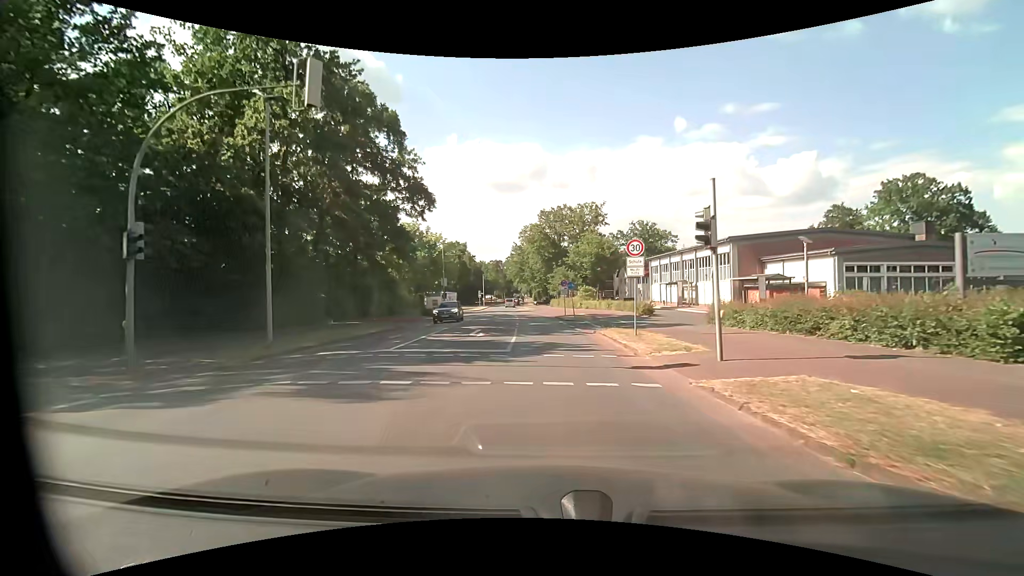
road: tertiary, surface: asphalt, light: Day
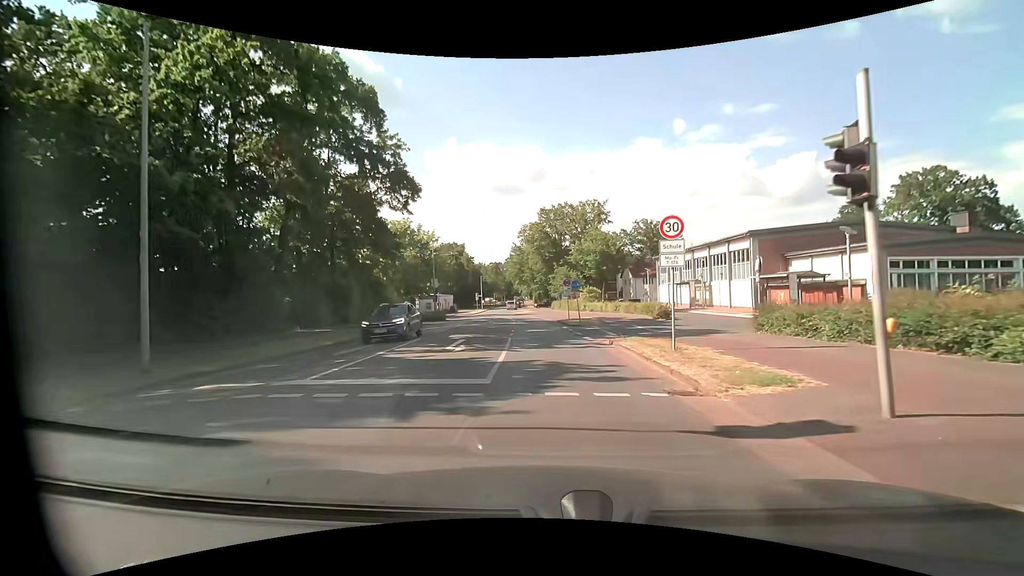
(0.0, +5.0) m; -1°
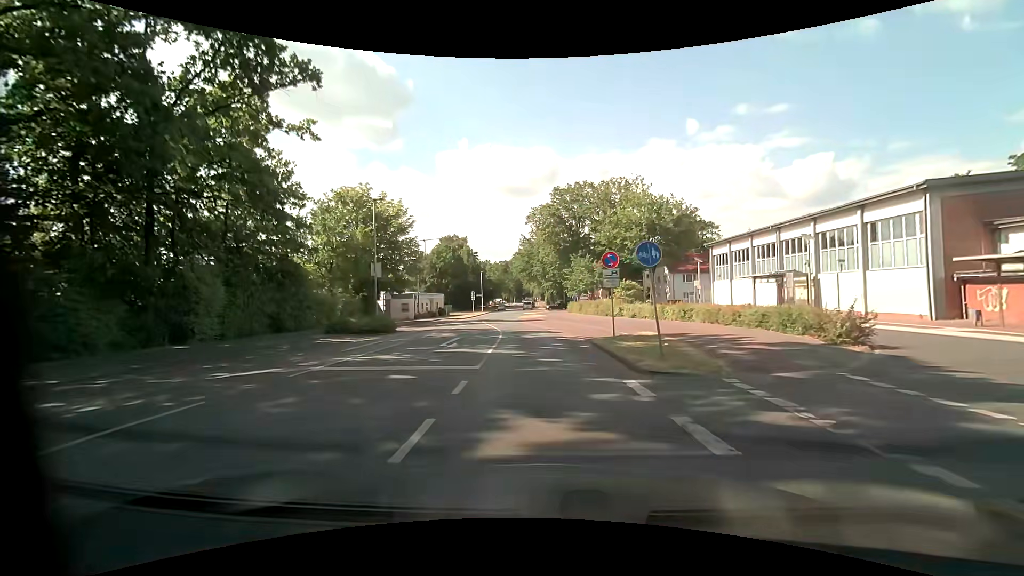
(-0.1, +19.9) m; -2°
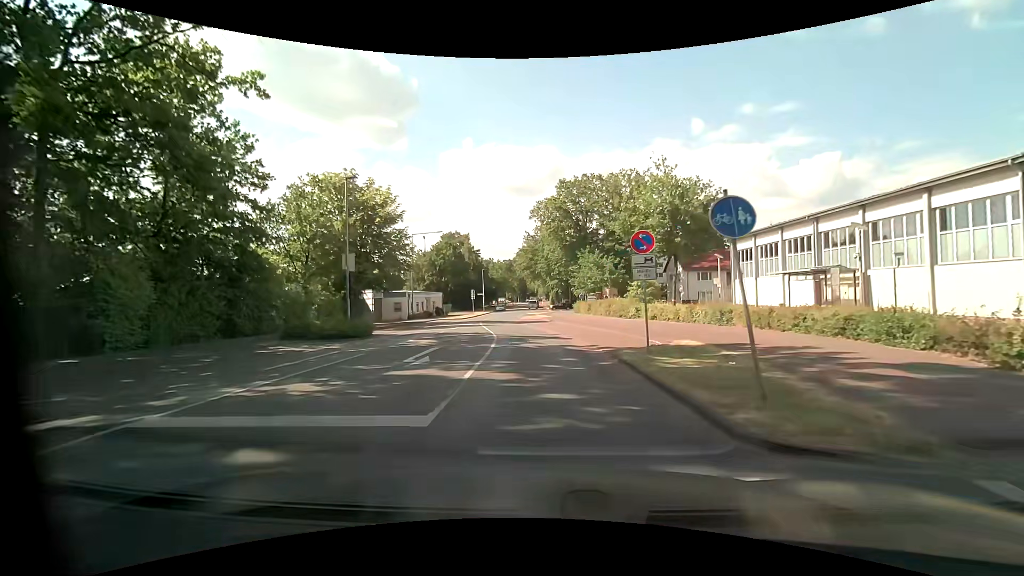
(0.0, +4.9) m; 0°
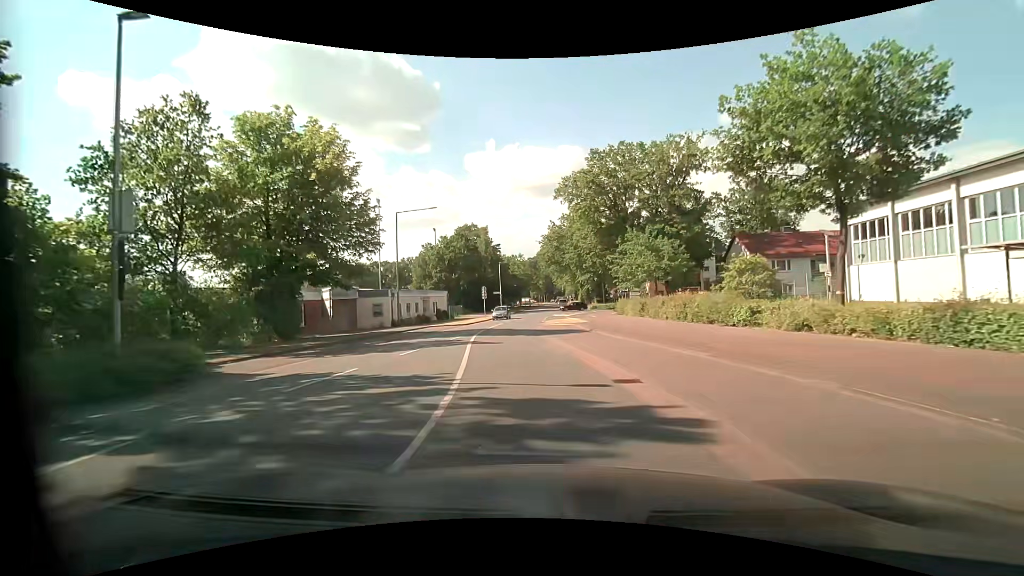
(-0.3, +14.8) m; -3°
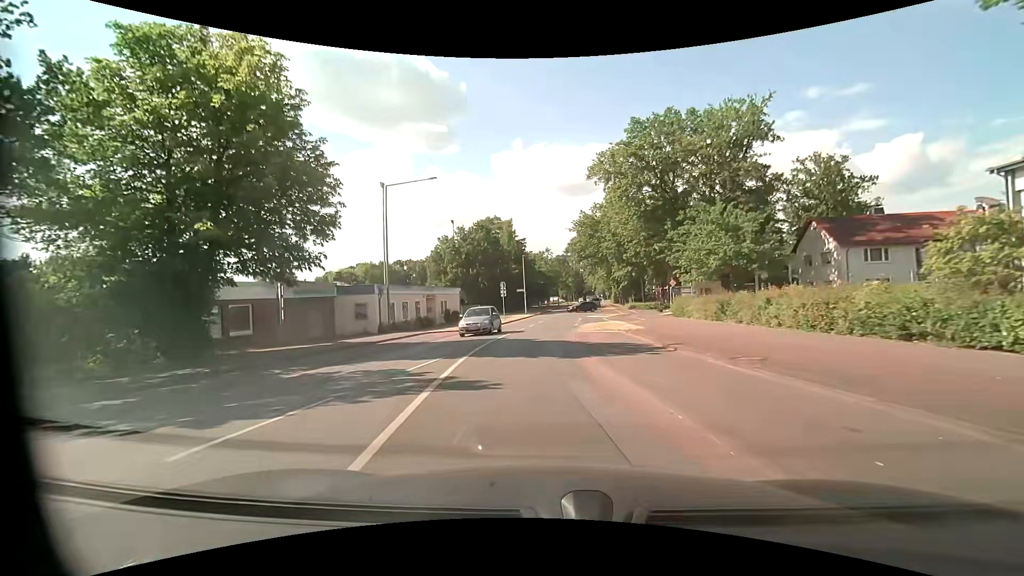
(-0.3, +9.9) m; -3°
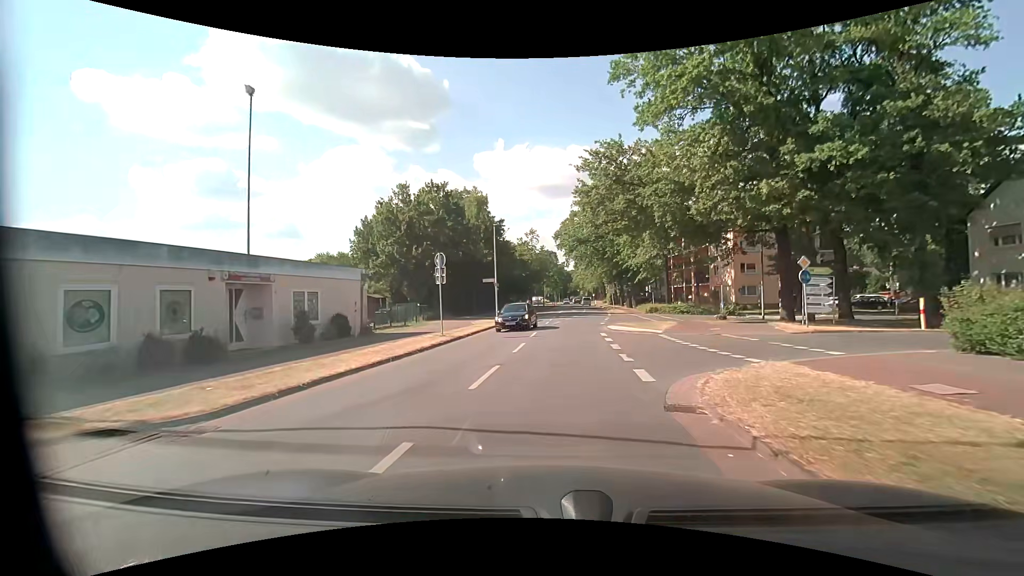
(-0.2, +24.7) m; +2°
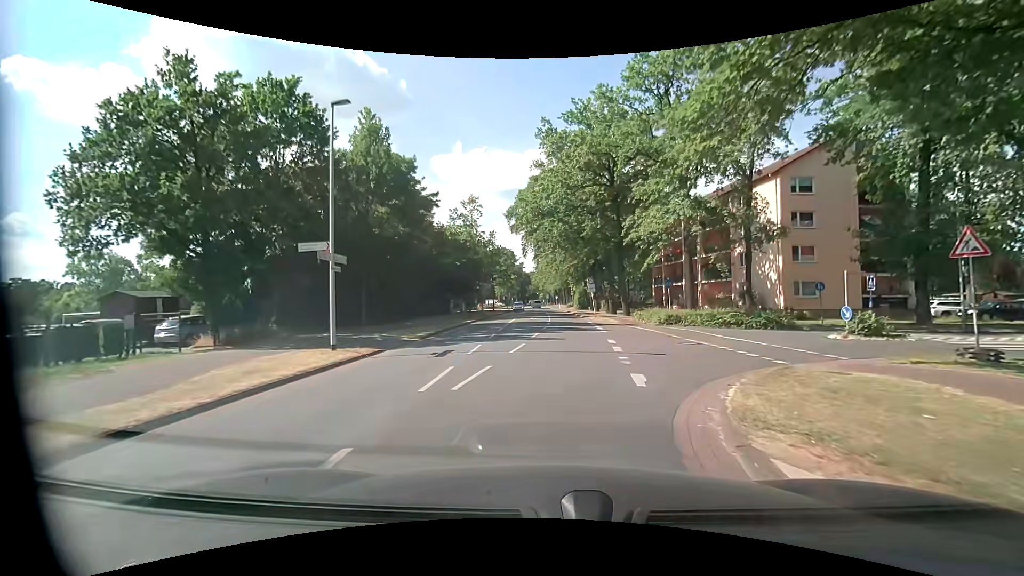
(+1.2, +24.6) m; +5°
